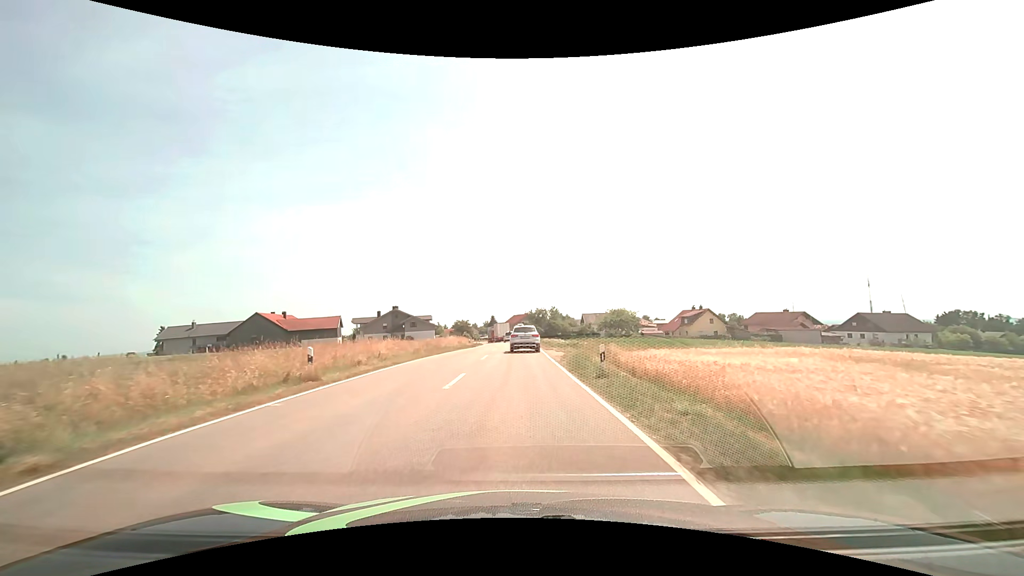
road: tertiary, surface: asphalt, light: Day
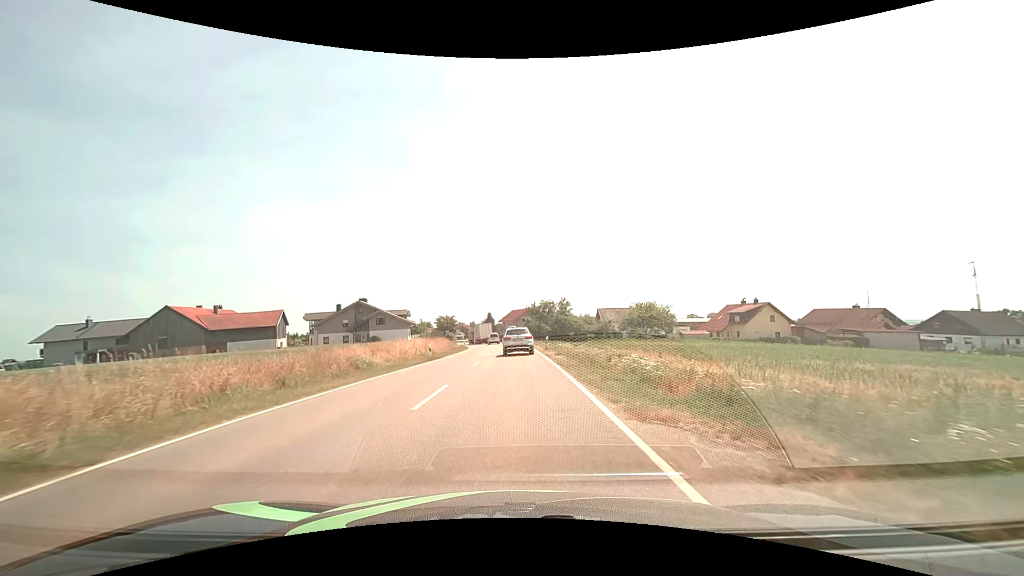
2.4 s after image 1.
(+0.1, +25.9) m; 0°
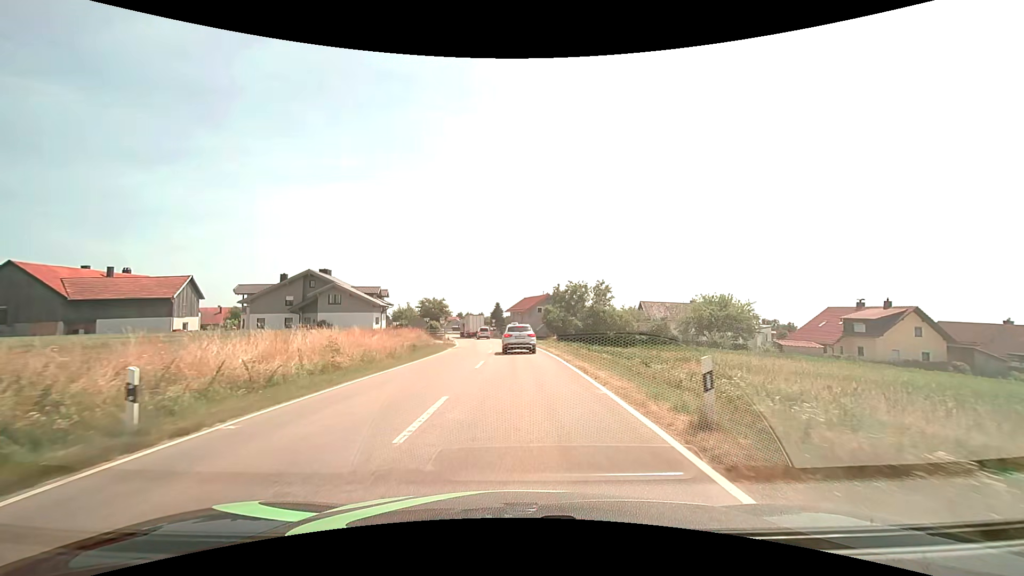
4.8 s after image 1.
(-0.4, +26.6) m; -1°
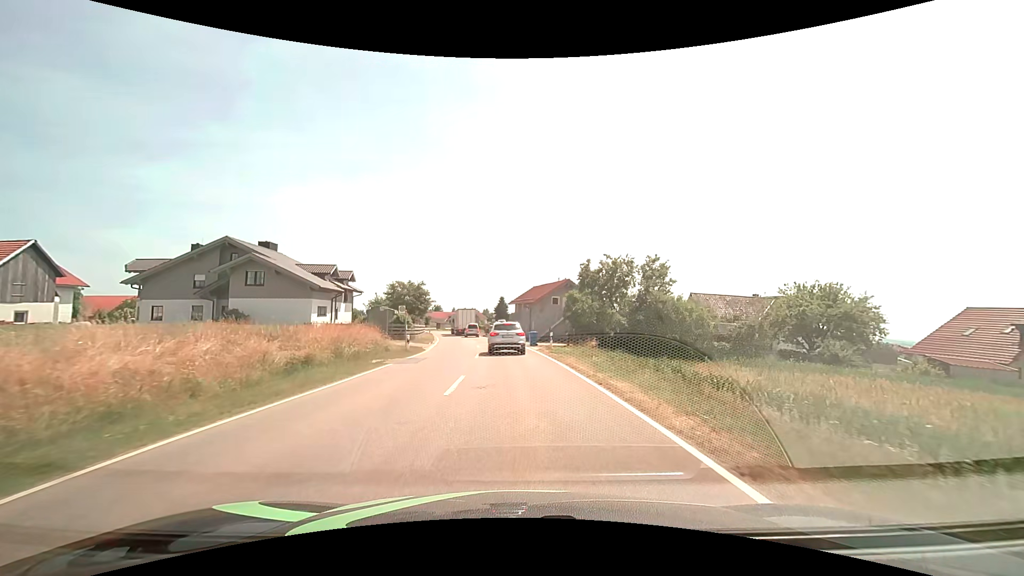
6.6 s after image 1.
(-0.1, +19.3) m; -1°
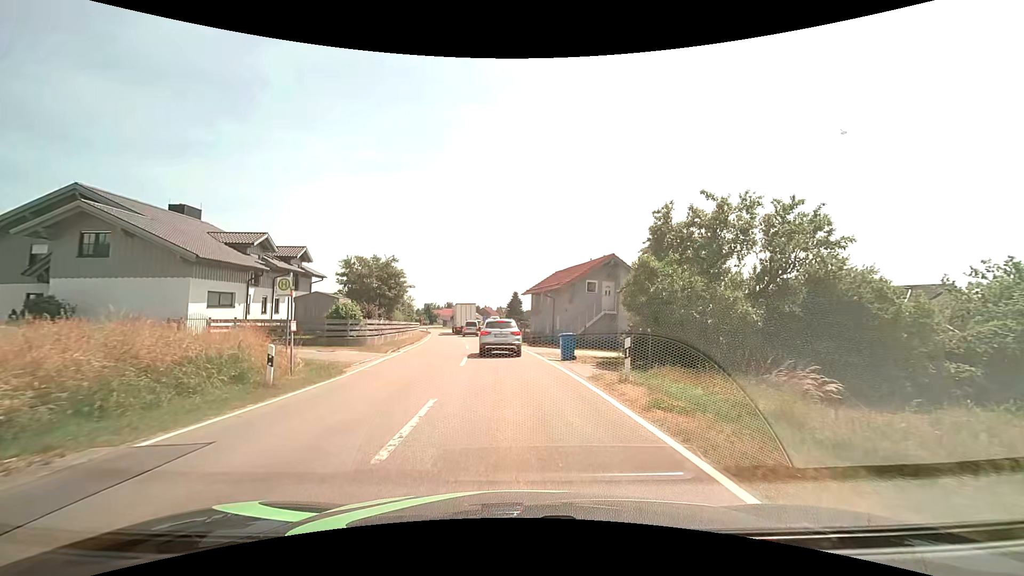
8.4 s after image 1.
(-0.2, +16.6) m; -2°
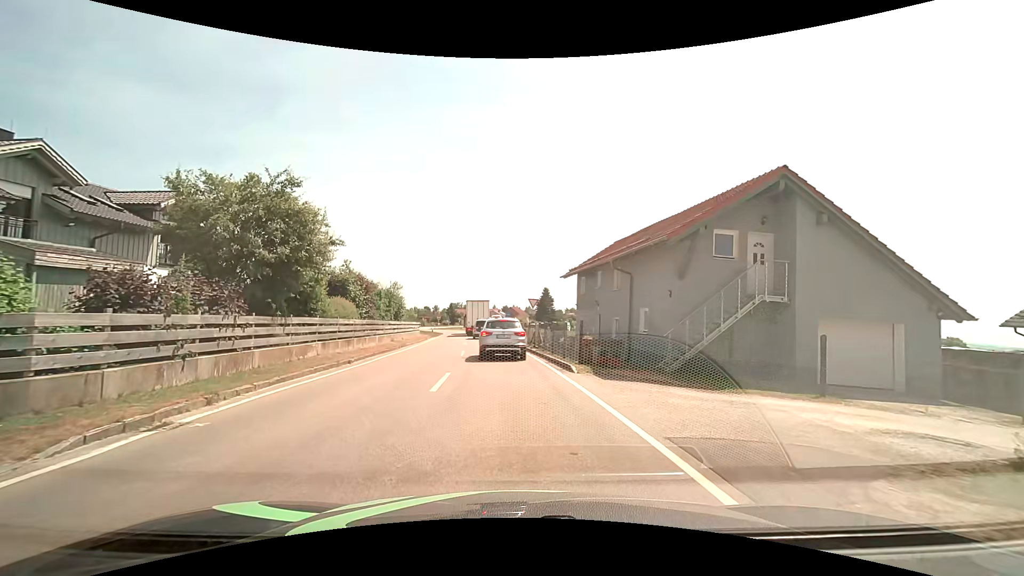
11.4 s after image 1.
(-0.4, +18.3) m; -3°
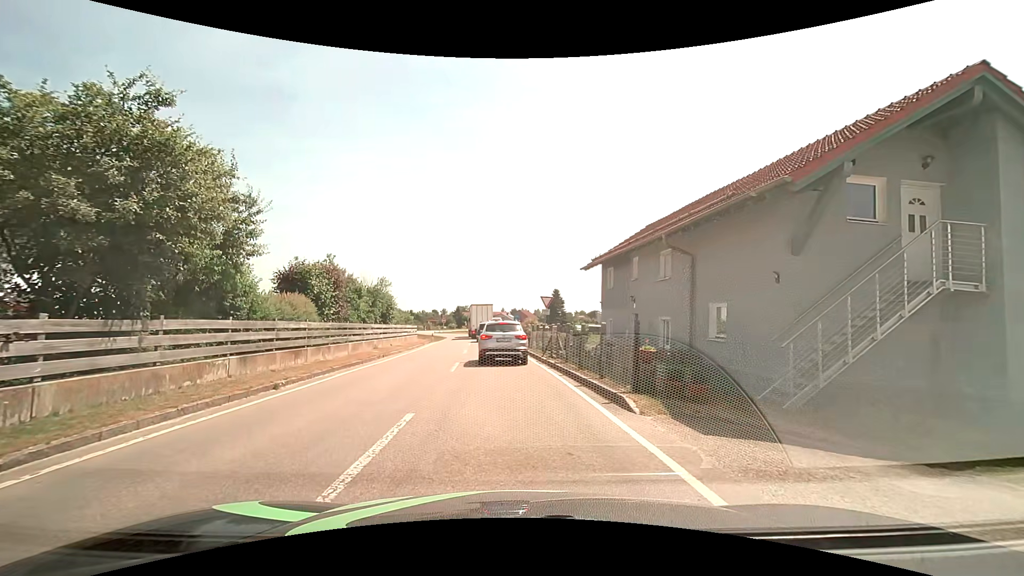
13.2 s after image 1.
(-0.1, +6.0) m; 0°
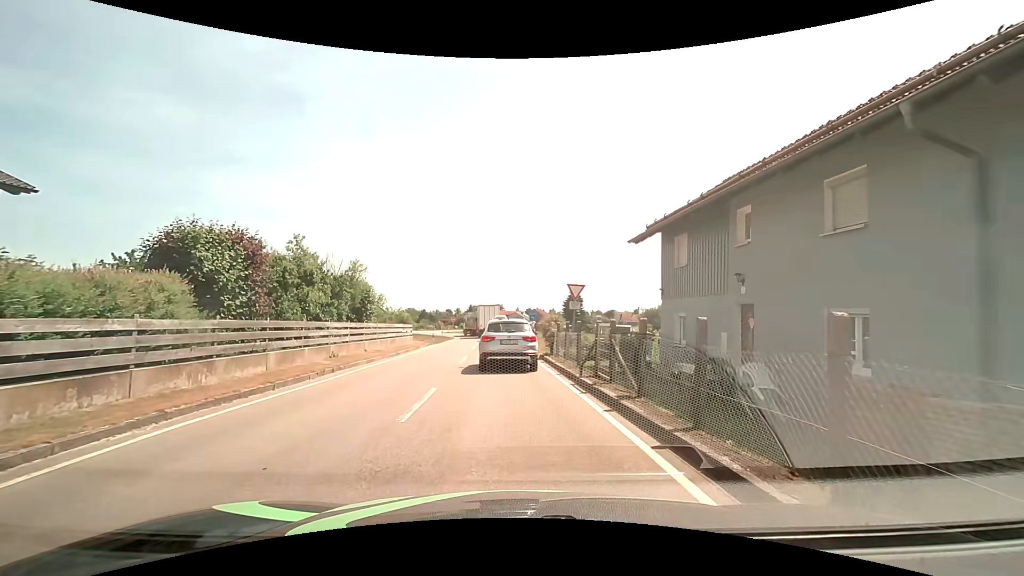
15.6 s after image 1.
(-0.2, +8.4) m; -3°
(0, +10) (0, +20) (-1, +30) (-1, +40) (-1, +50) (-2, +60) (-2, +70) (-5, +80) (-8, +89) (-13, +98) m
